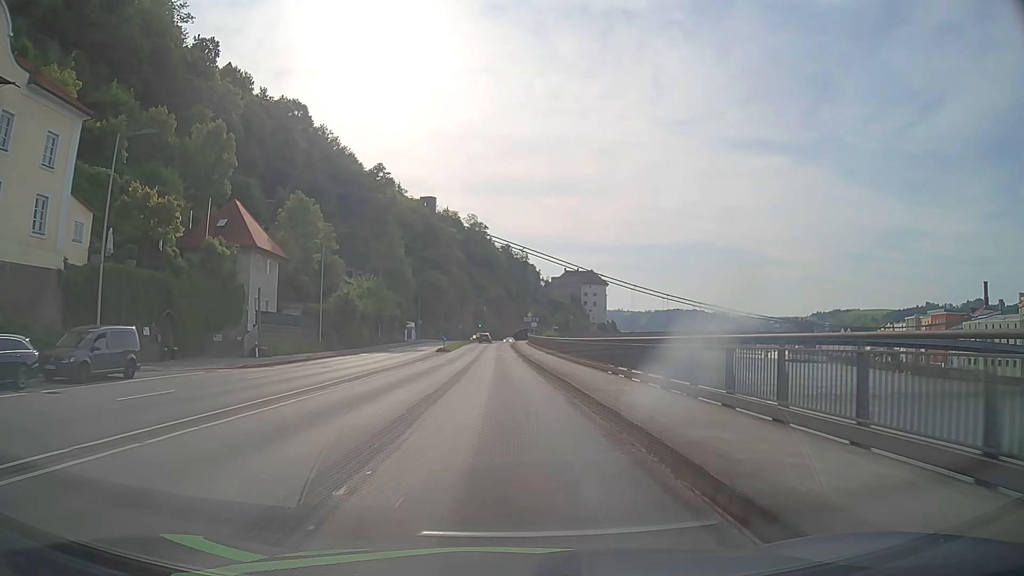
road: primary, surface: asphalt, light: Day
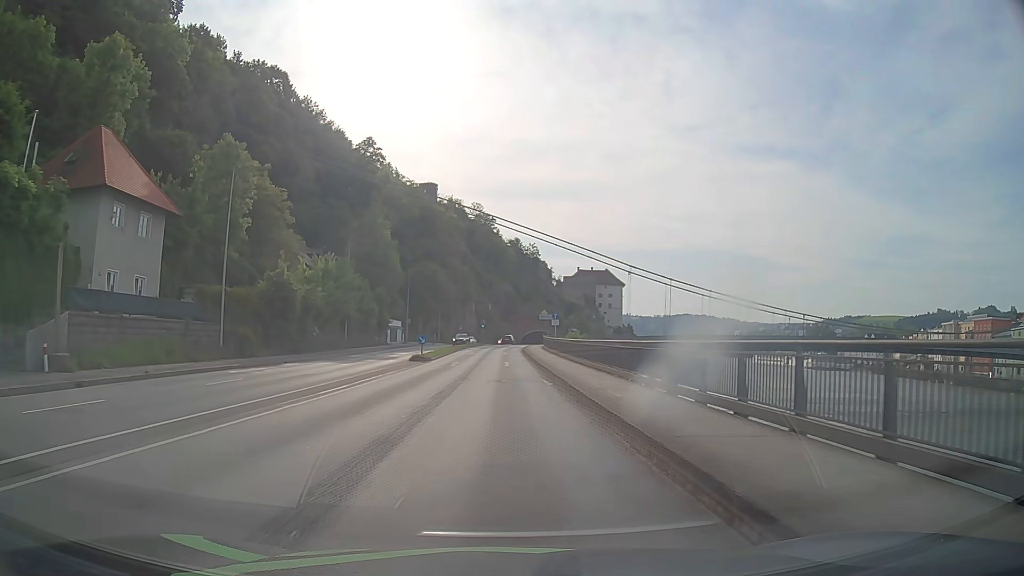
(-0.2, +21.8) m; -1°
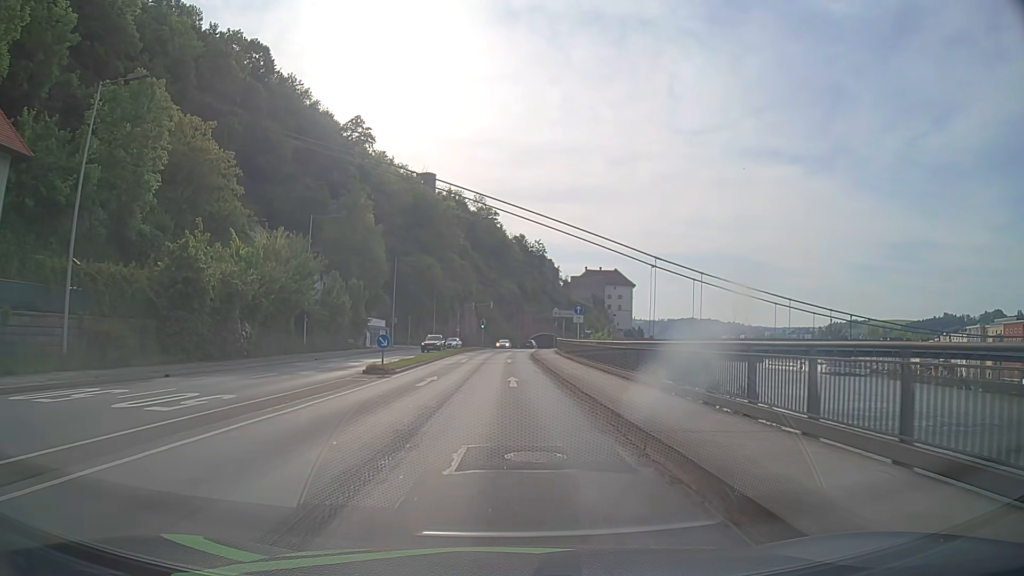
(0.0, +14.5) m; 0°
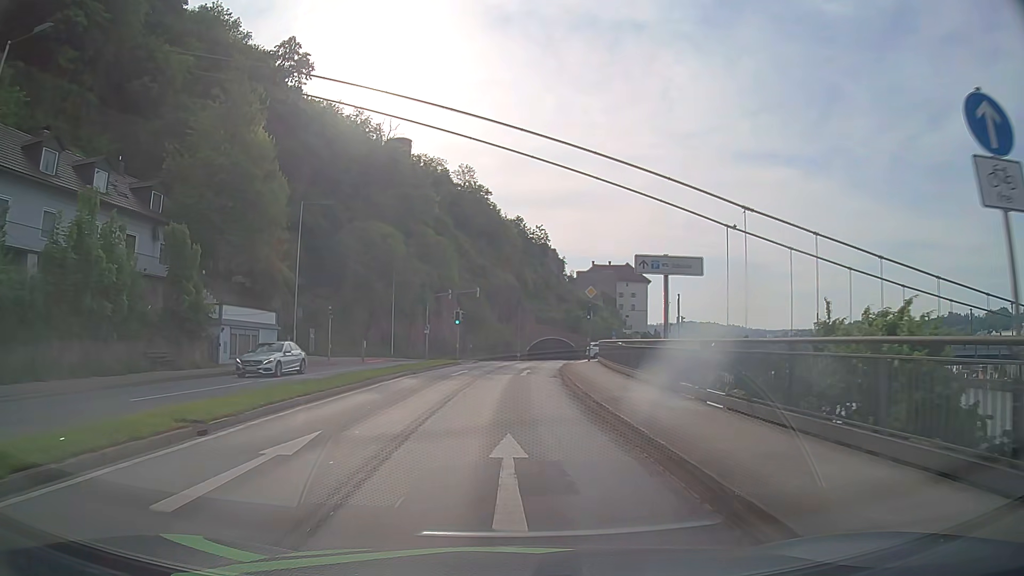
(+0.3, +35.1) m; 0°
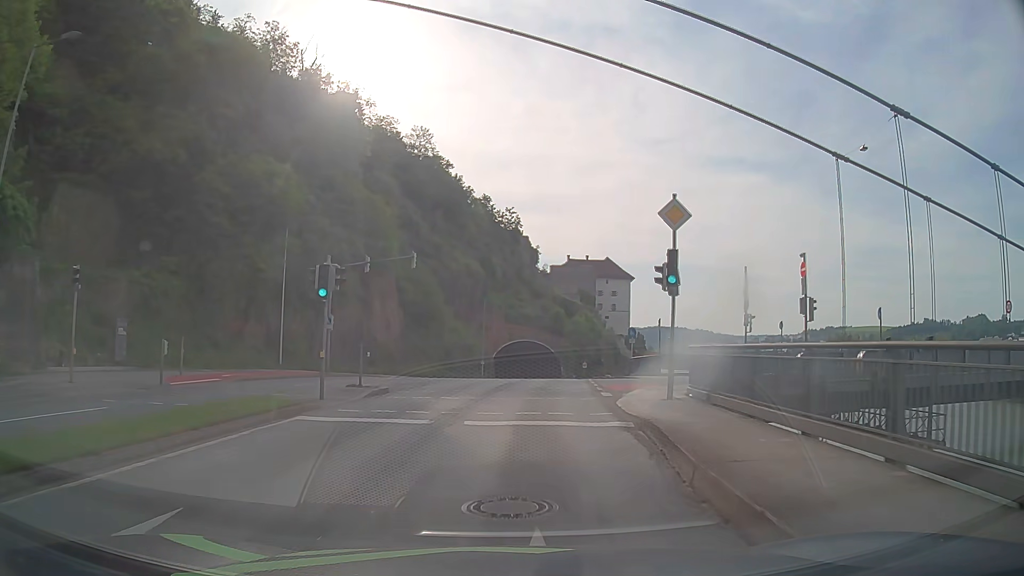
(+0.6, +26.5) m; +3°
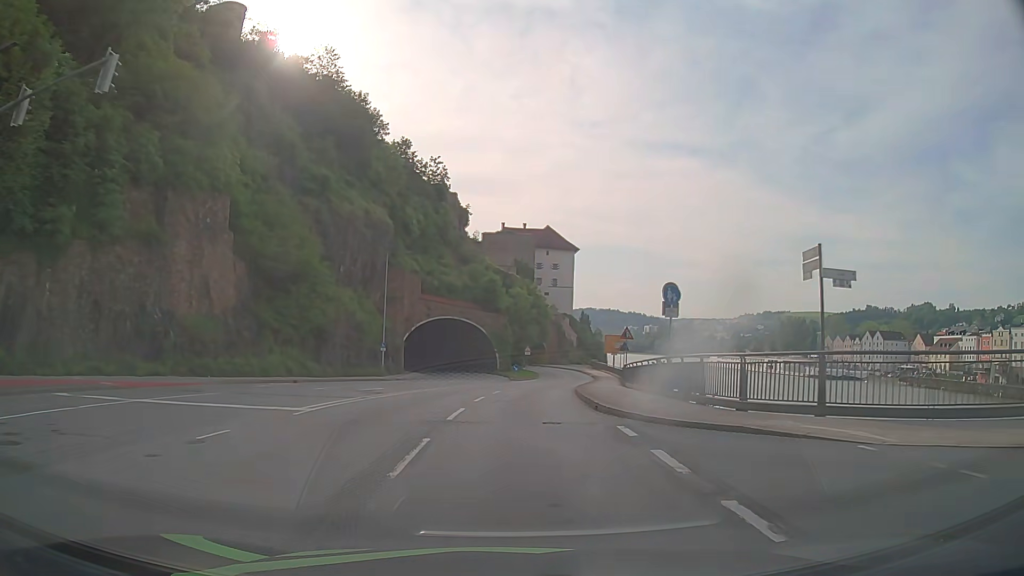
(+1.3, +26.2) m; +6°
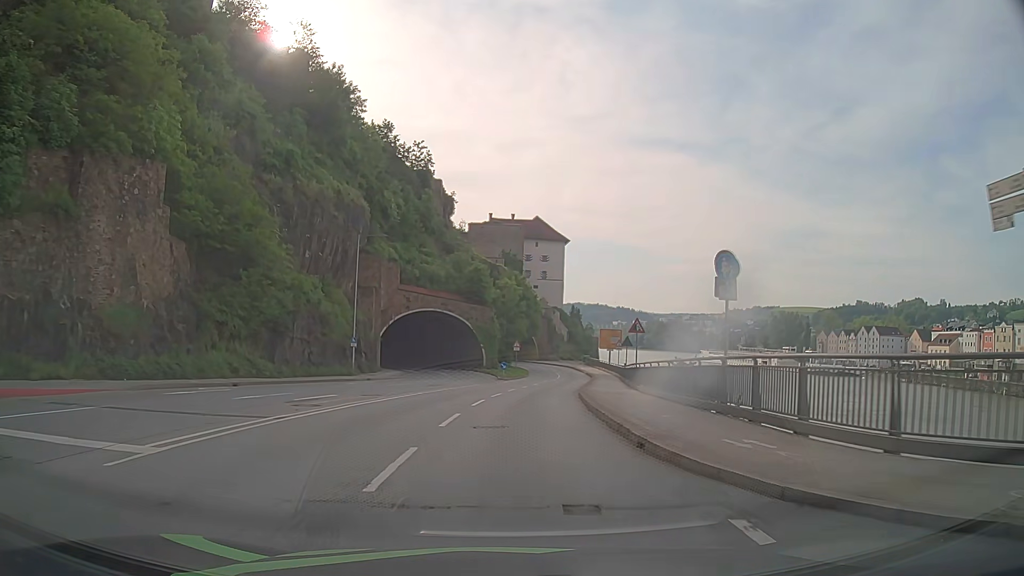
(+0.1, +6.6) m; +1°
(0, +10) (+1, +20) (+2, +30) (+3, +40) (+4, +50) (+6, +60) (+7, +70) (+8, +80) (+7, +90) (+6, +99) m
